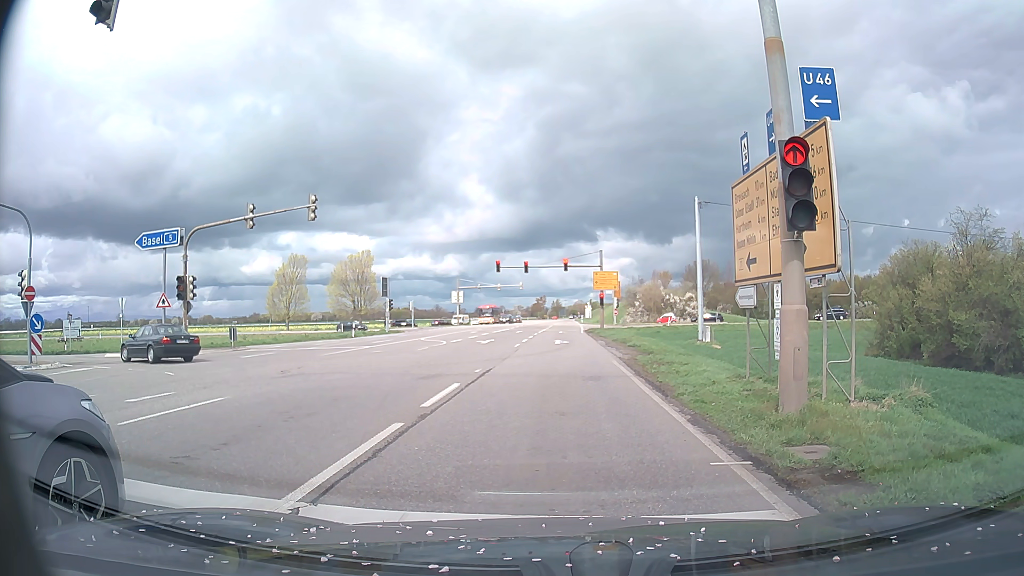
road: primary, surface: asphalt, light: Day
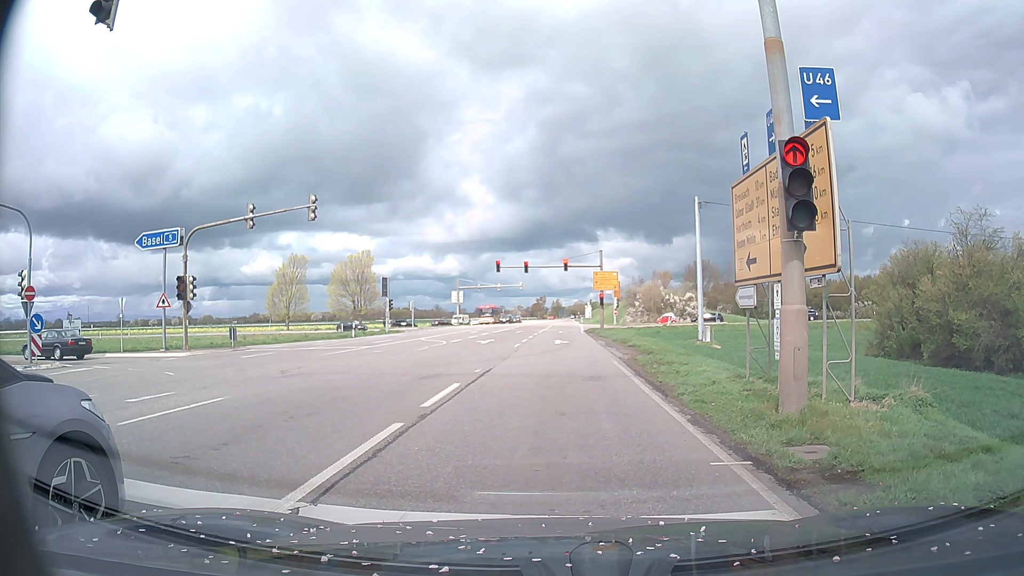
(0.0, 0.0) m; 0°
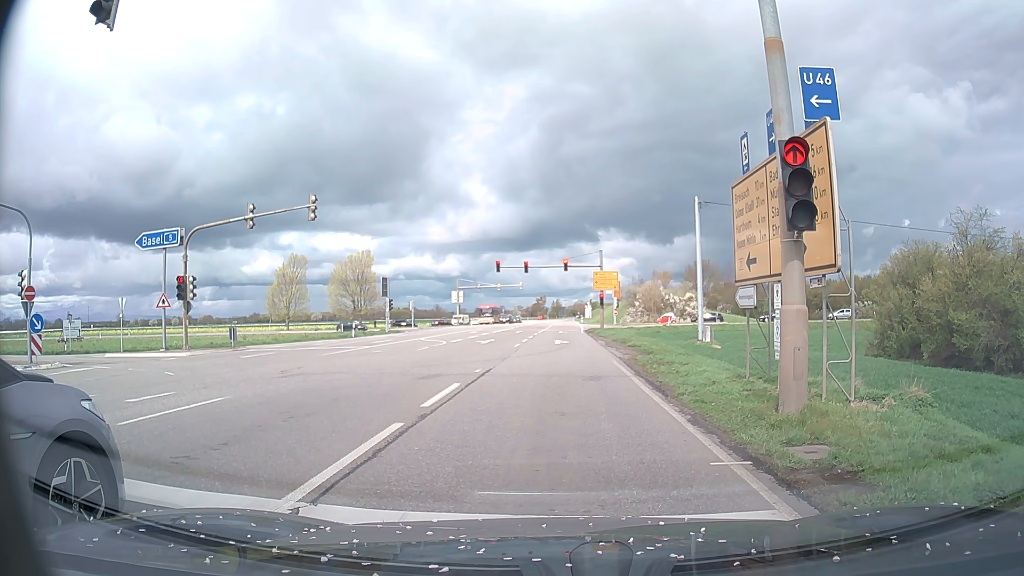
(0.0, 0.0) m; 0°
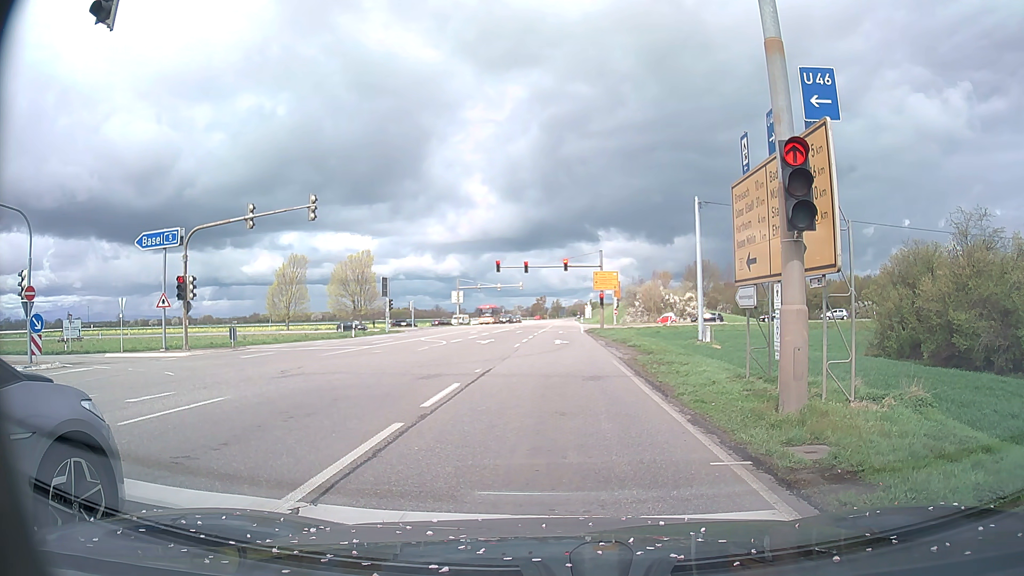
(0.0, 0.0) m; 0°
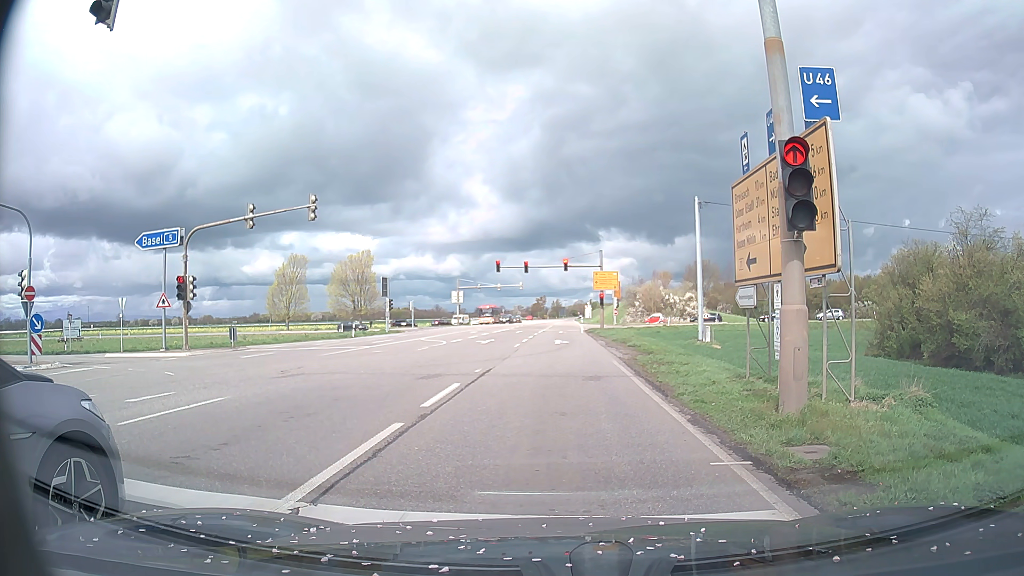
(0.0, 0.0) m; 0°
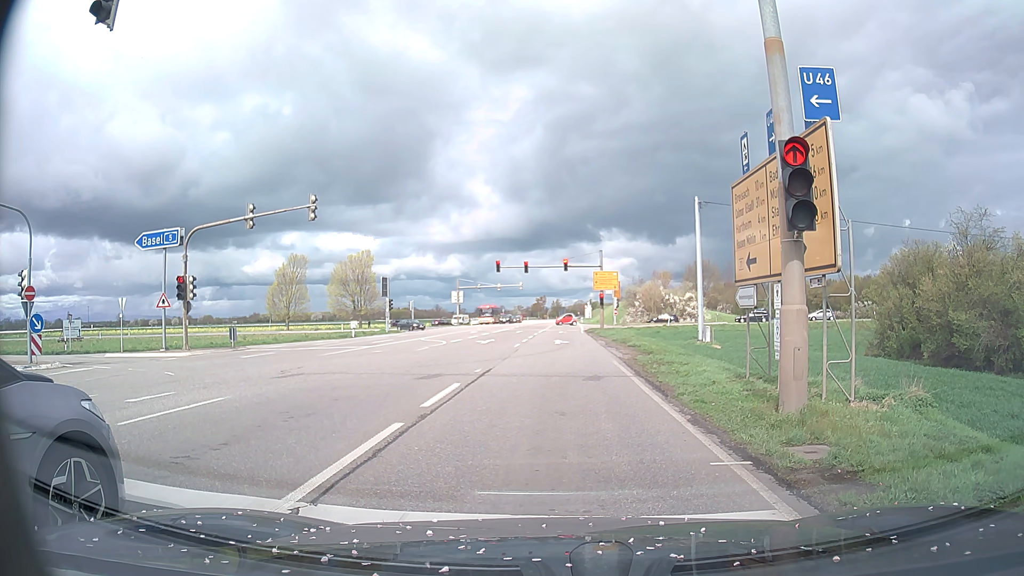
(0.0, 0.0) m; 0°
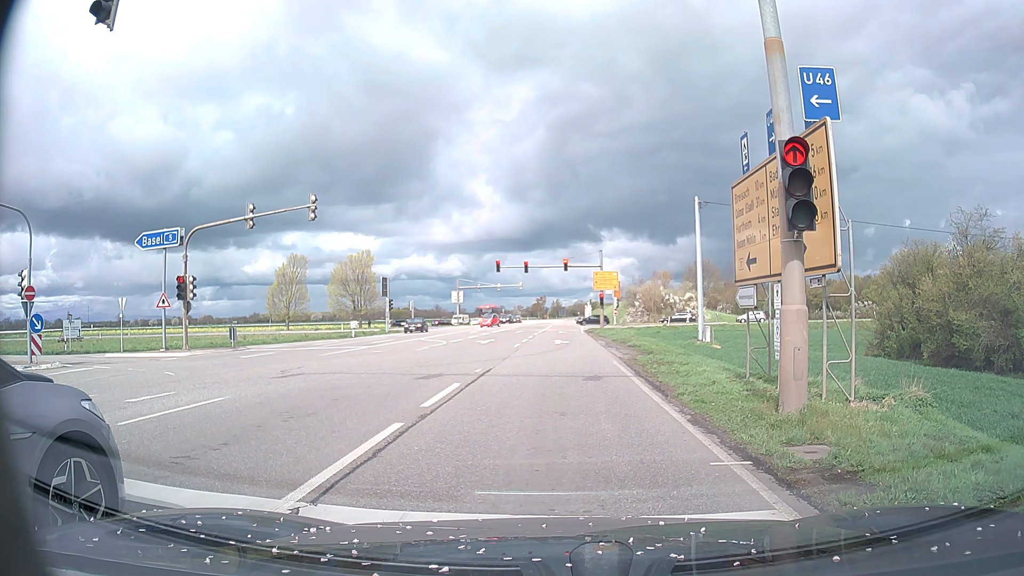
(0.0, 0.0) m; 0°
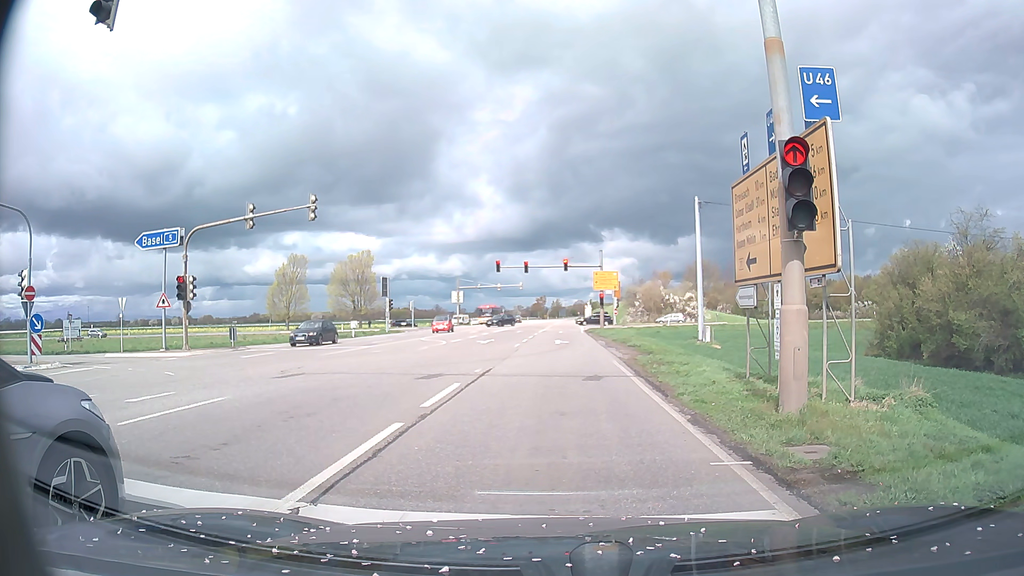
(0.0, 0.0) m; 0°
